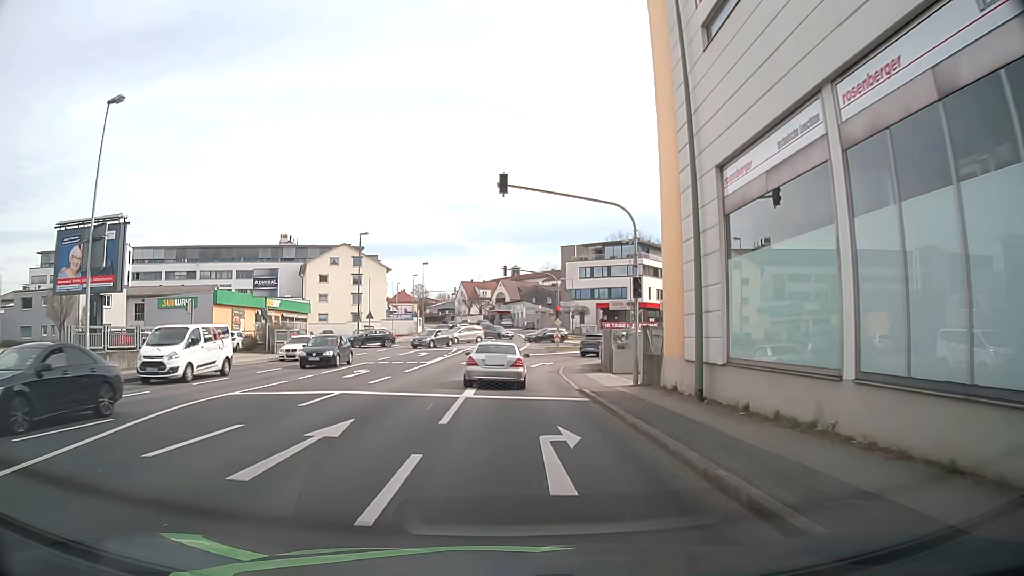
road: tertiary_link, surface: asphalt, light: Day
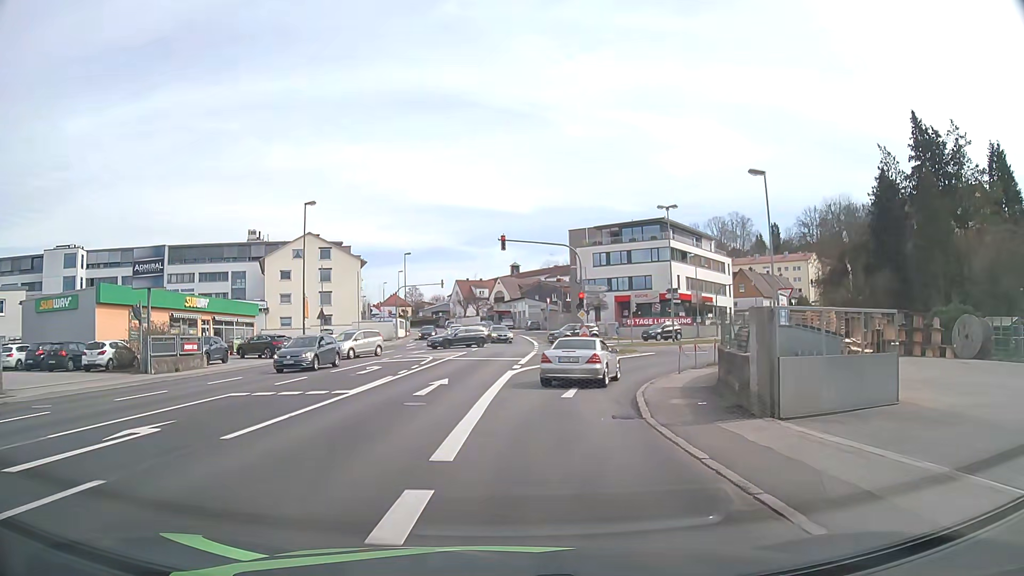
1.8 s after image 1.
(0.0, +17.1) m; 0°
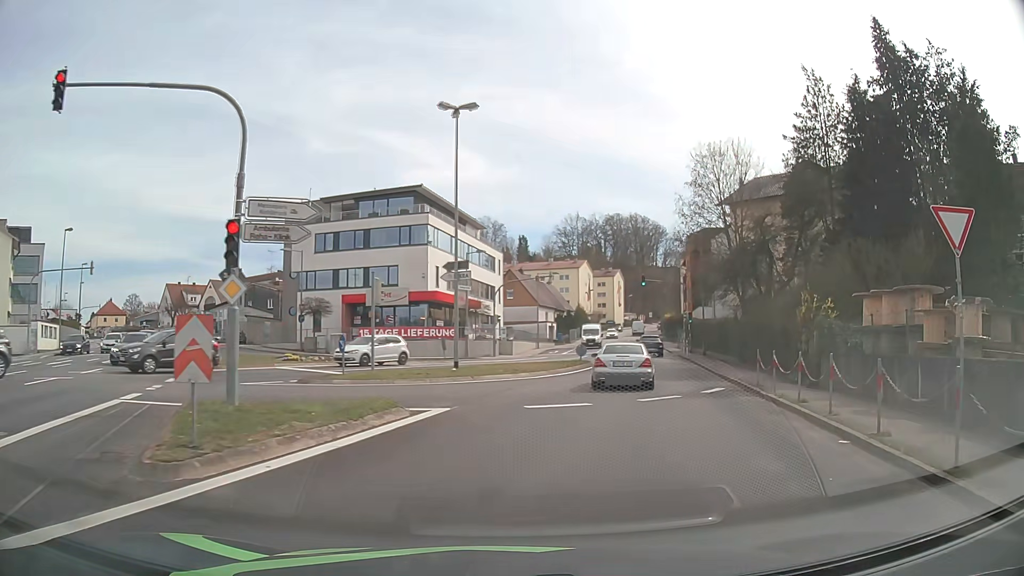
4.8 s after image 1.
(+3.3, +25.2) m; +22°
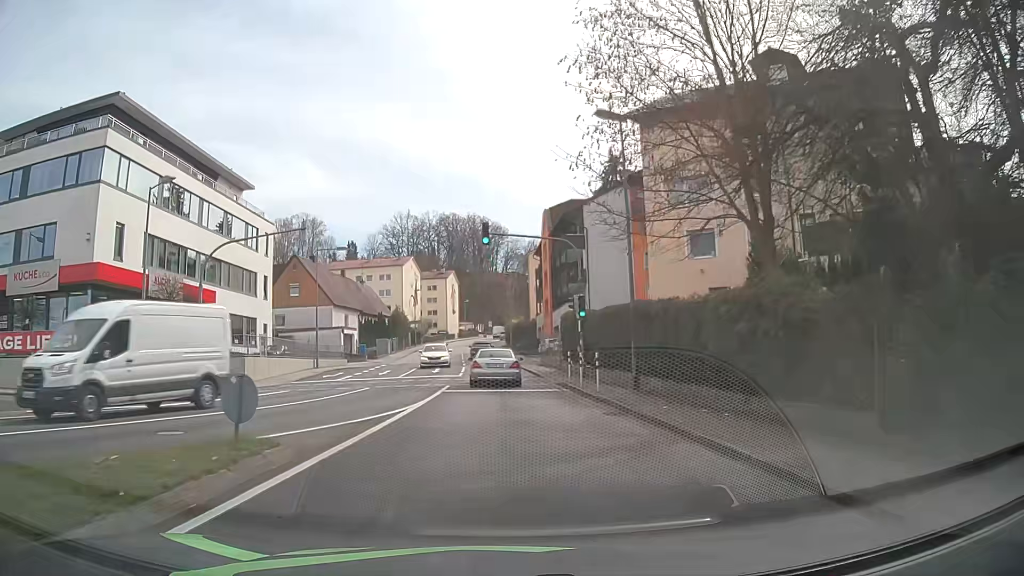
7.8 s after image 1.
(+5.0, +25.9) m; +15°
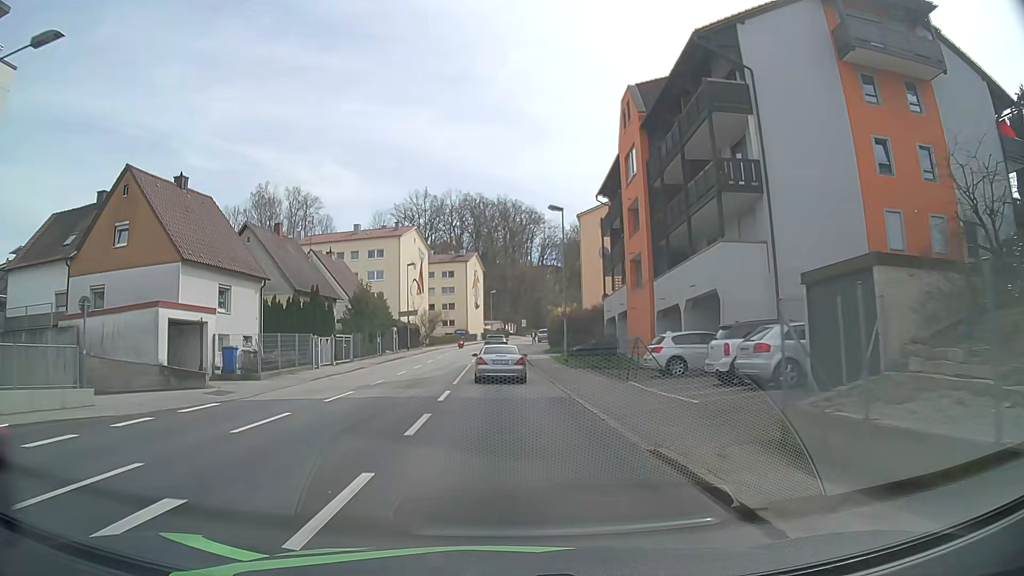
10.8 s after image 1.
(-0.8, +34.3) m; -3°
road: tertiary
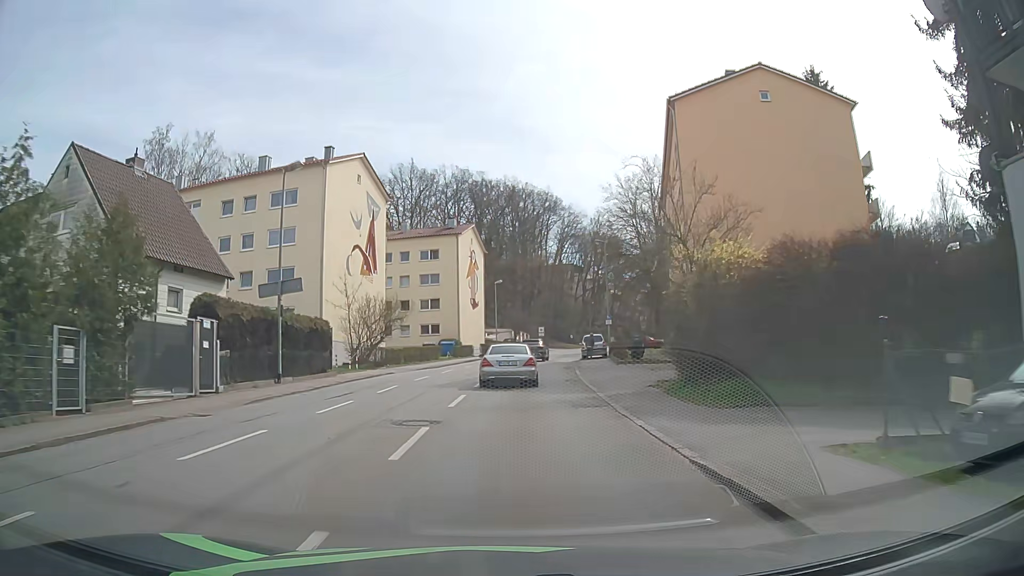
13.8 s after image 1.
(-0.7, +38.9) m; -1°
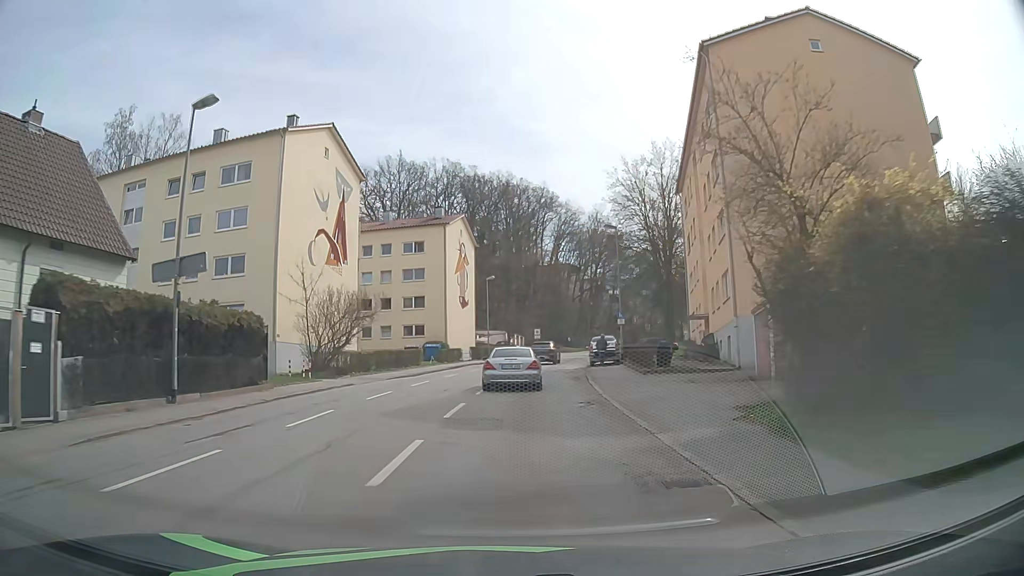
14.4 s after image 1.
(+0.1, +7.7) m; +1°
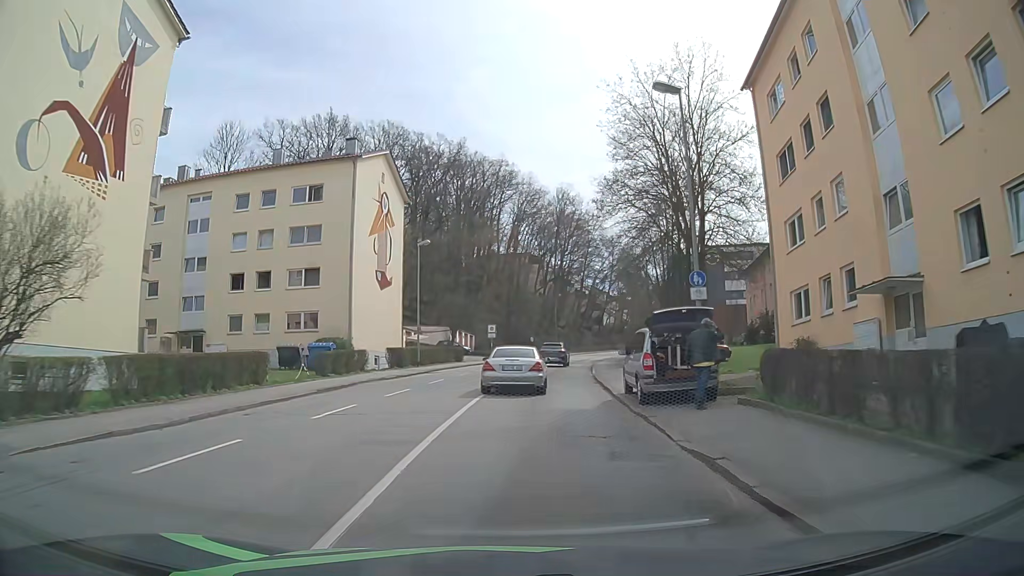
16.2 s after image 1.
(+0.4, +23.3) m; +4°
(0, +10) (+1, +20) (+2, +30) (+3, +40) (+4, +50) (+6, +60) (+9, +69) (+11, +79) (+14, +88) (+18, +98) m
